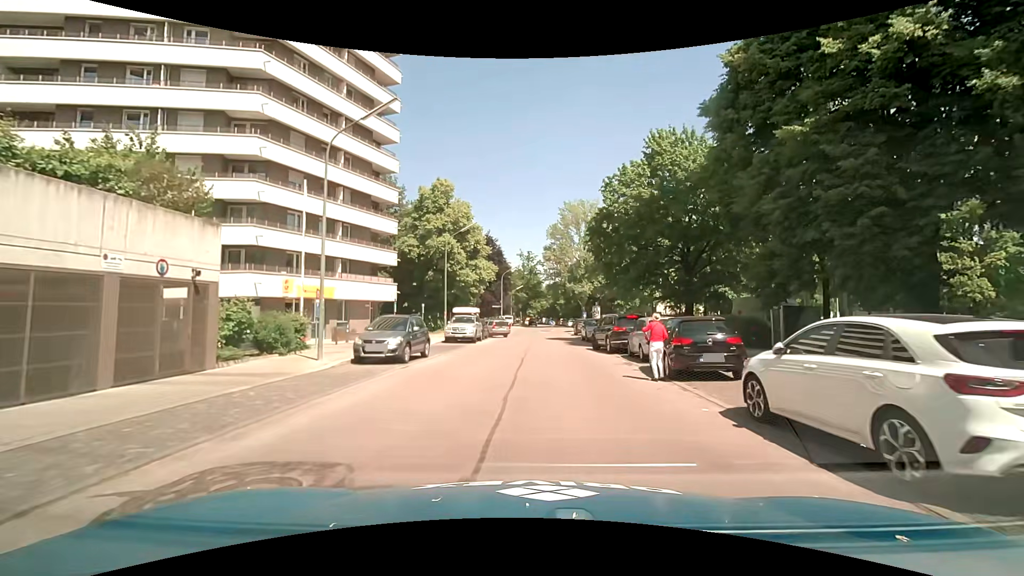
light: Day
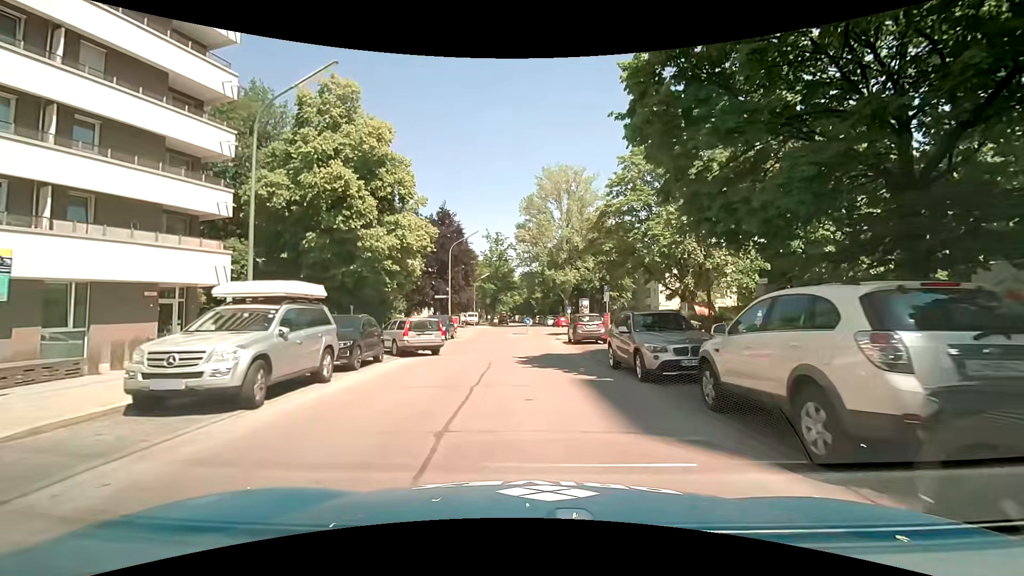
(+0.9, +22.2) m; +3°
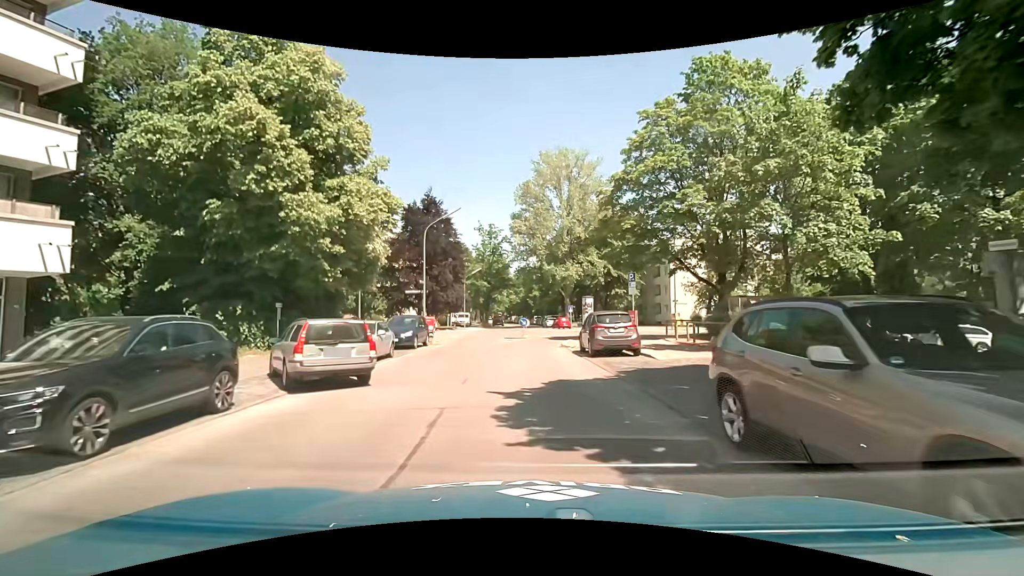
(+0.1, +8.3) m; +1°
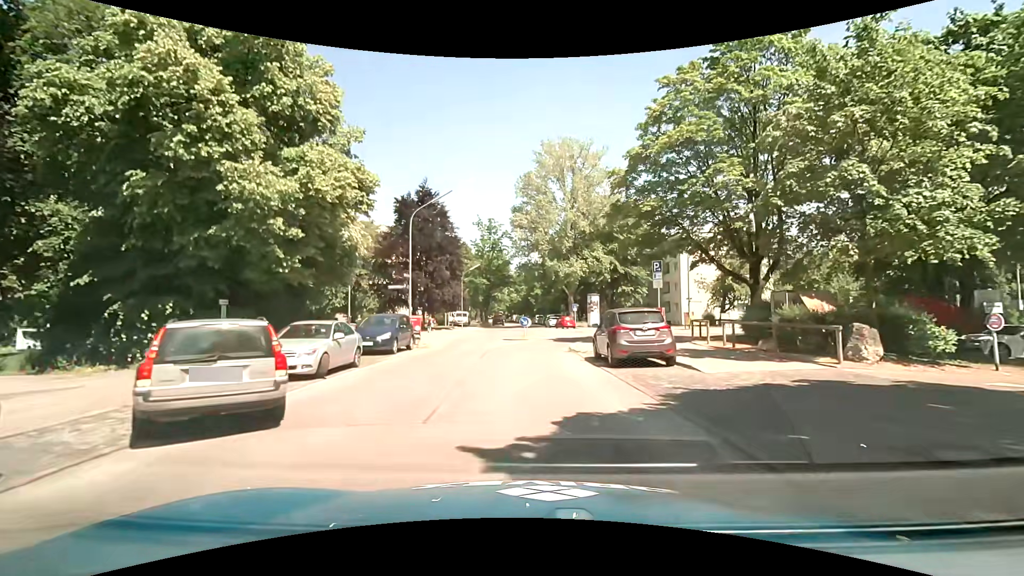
(0.0, +4.0) m; 0°
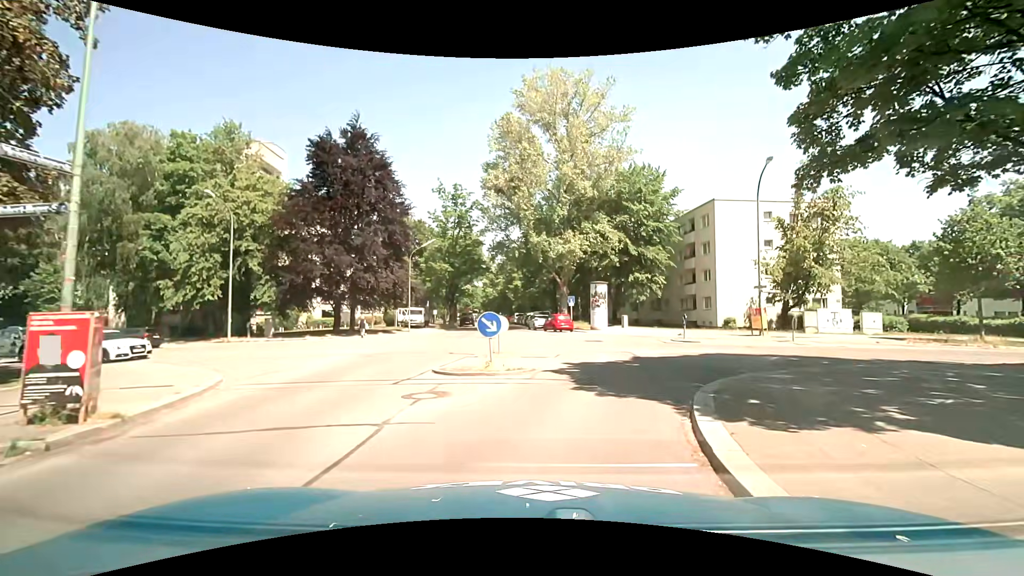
(0.0, +19.0) m; +2°
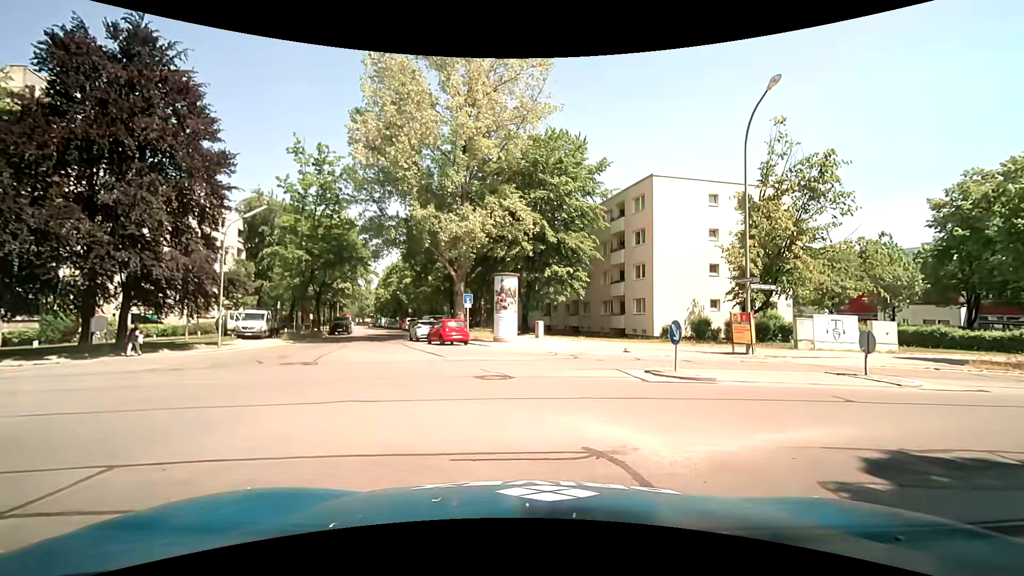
(+1.3, +12.6) m; +10°
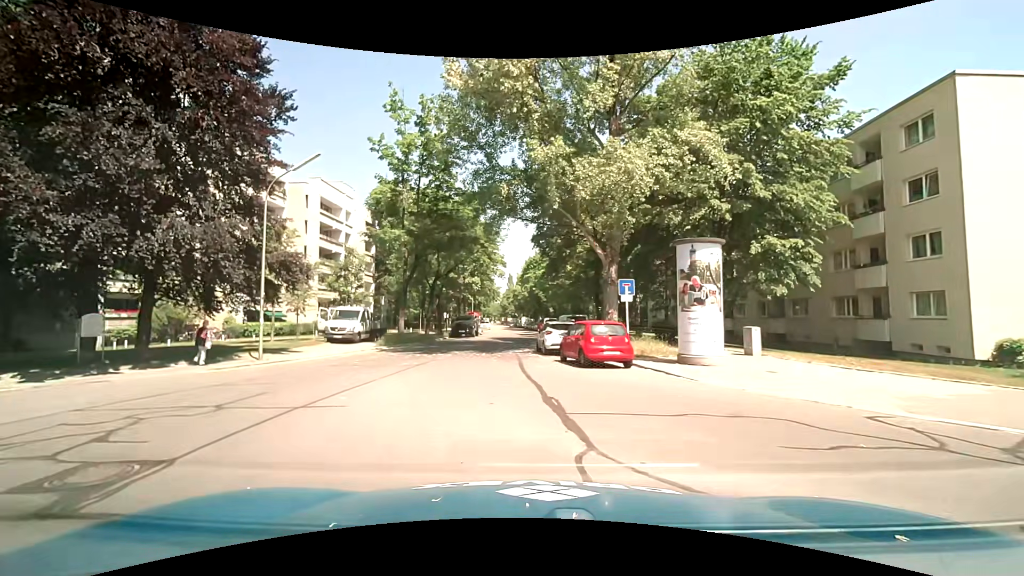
(-1.4, +12.8) m; -16°
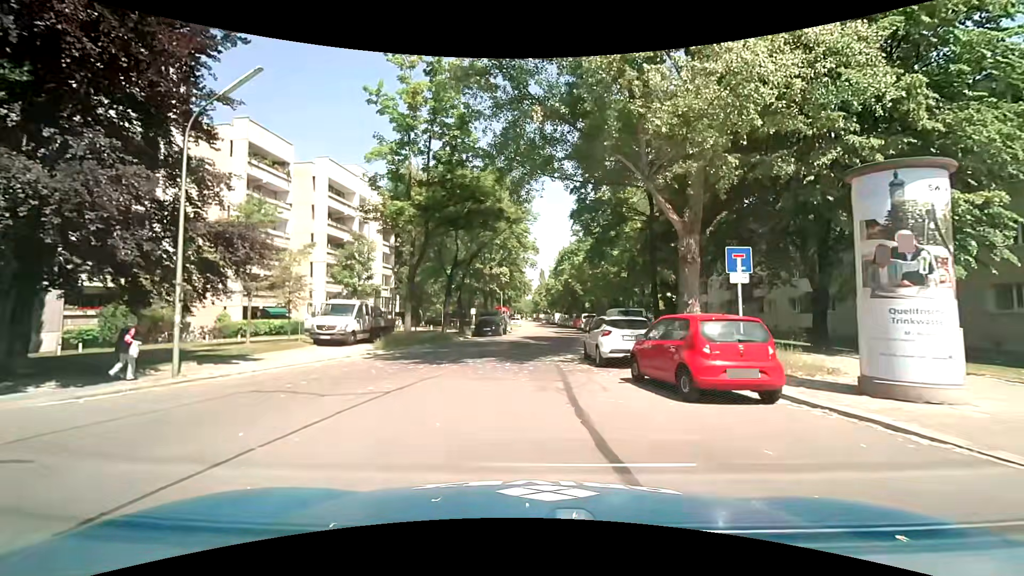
(-0.3, +7.2) m; -4°
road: residential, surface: asphalt
(0, +10) (0, +20) (+2, +30) (+3, +40) (+4, +50) (+4, +60) (+4, +70) (+4, +80) (+4, +90) (+4, +100) m
